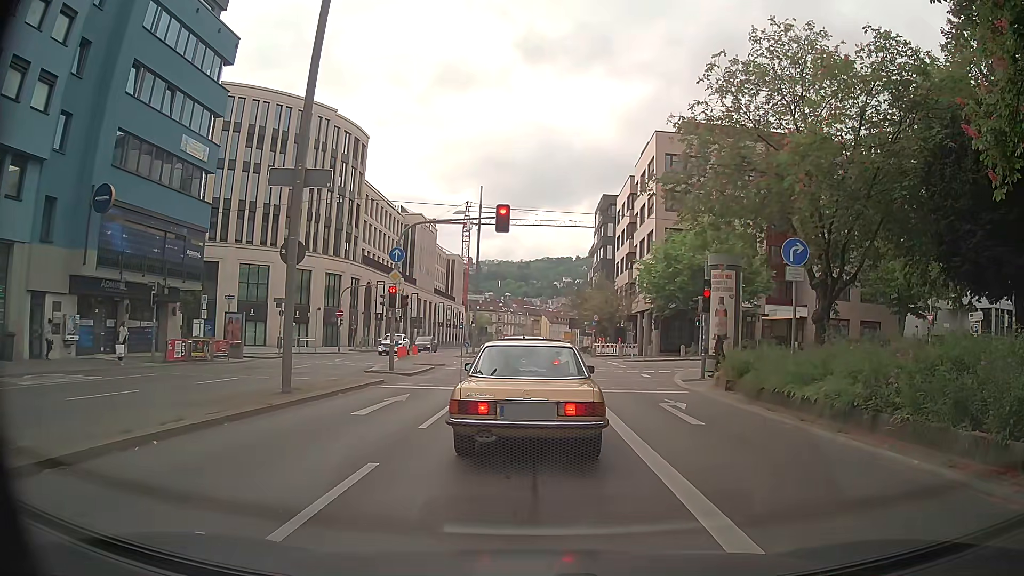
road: primary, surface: asphalt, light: Day
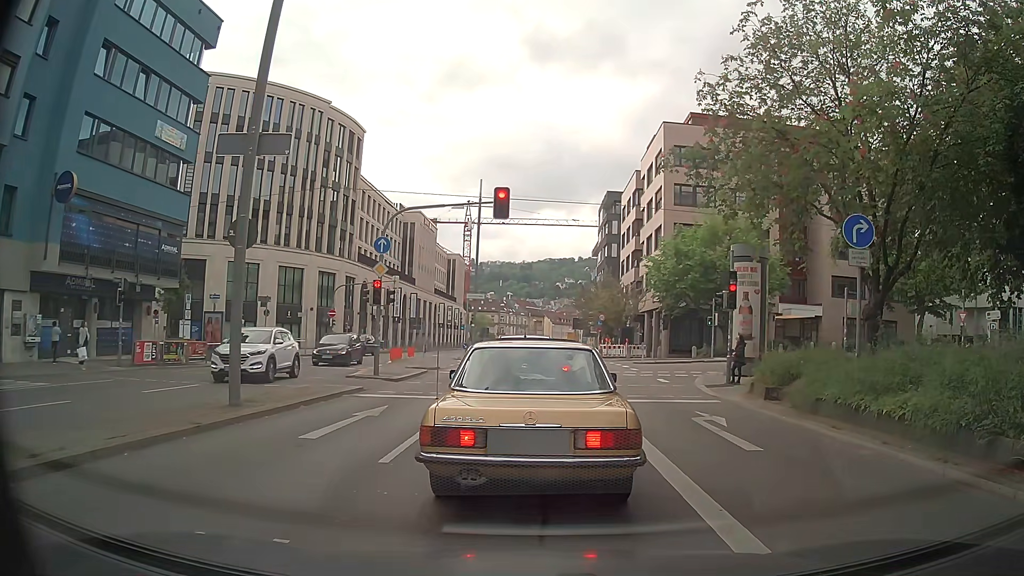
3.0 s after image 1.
(0.0, +2.9) m; 0°
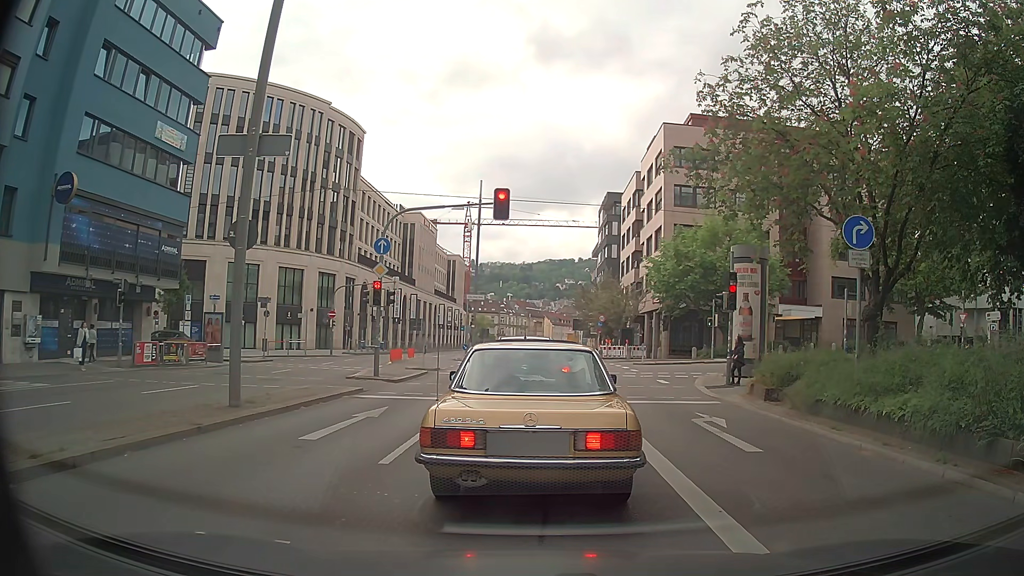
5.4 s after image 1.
(0.0, +0.1) m; 0°
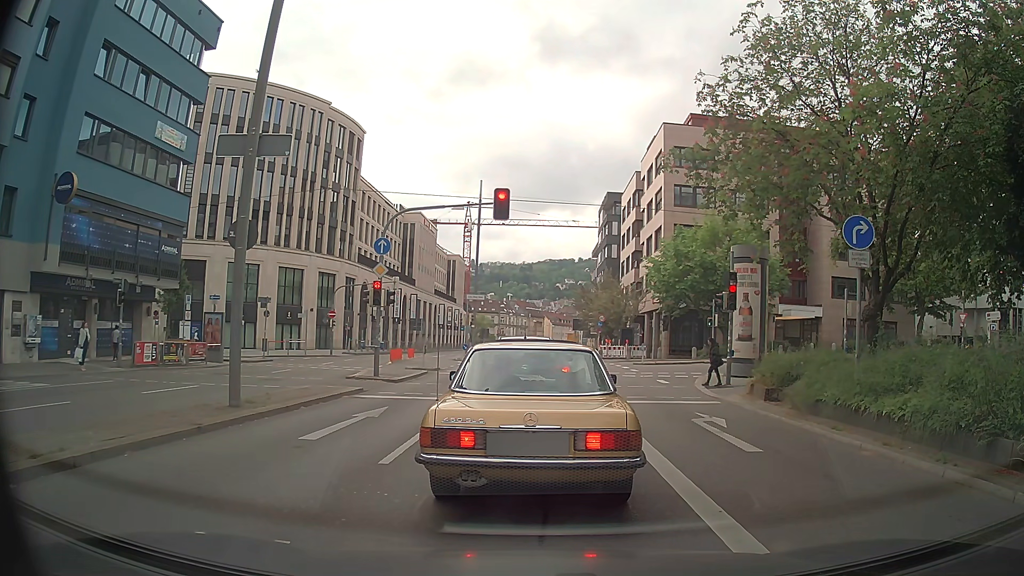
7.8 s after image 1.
(0.0, 0.0) m; 0°
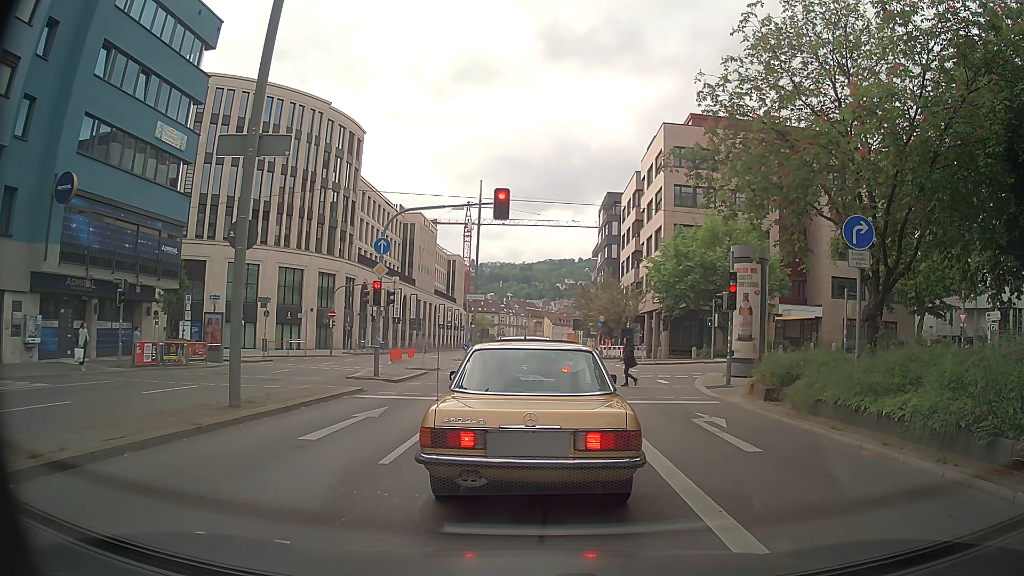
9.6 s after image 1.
(0.0, 0.0) m; 0°
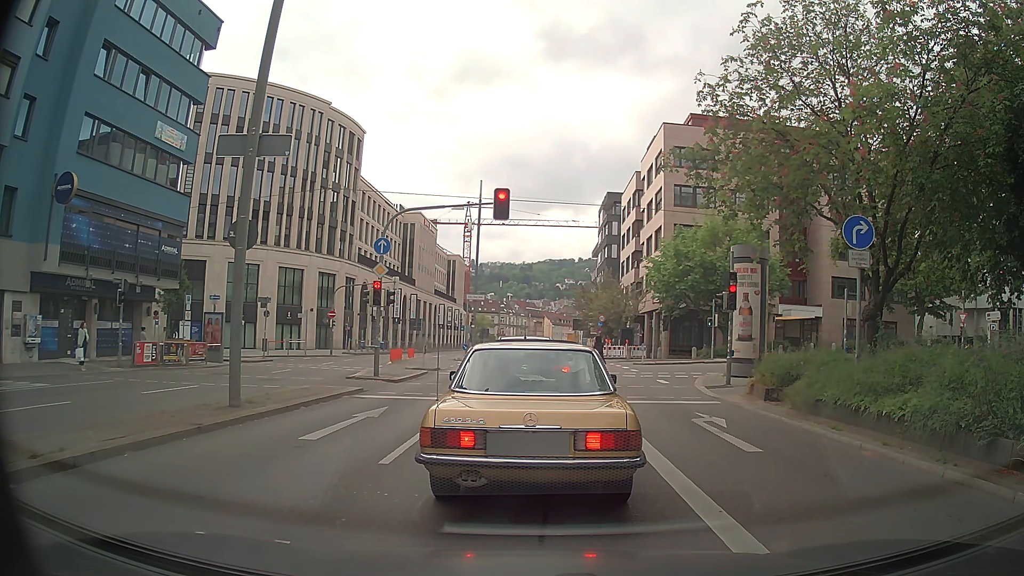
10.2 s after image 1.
(0.0, 0.0) m; 0°
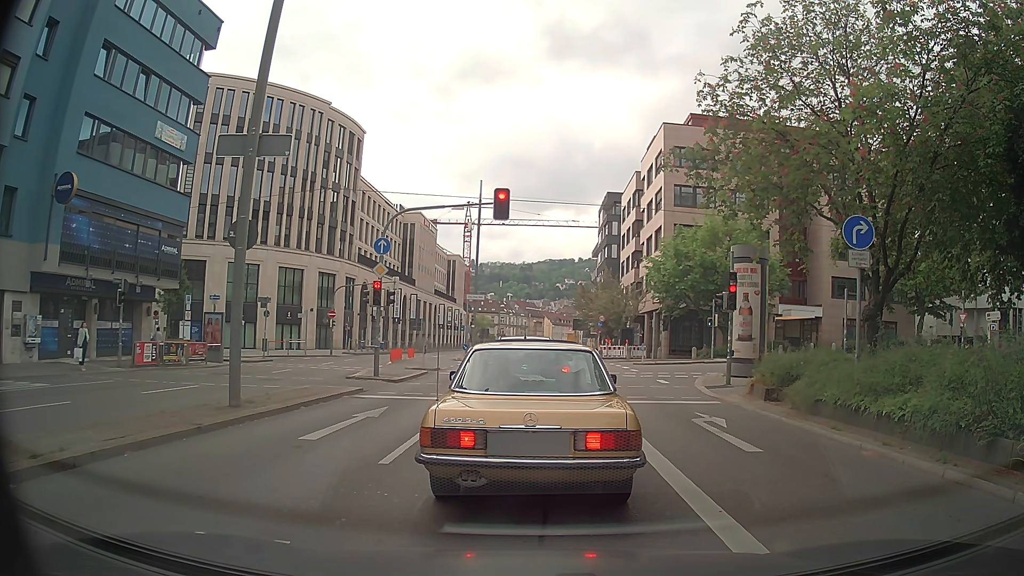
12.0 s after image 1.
(0.0, 0.0) m; 0°
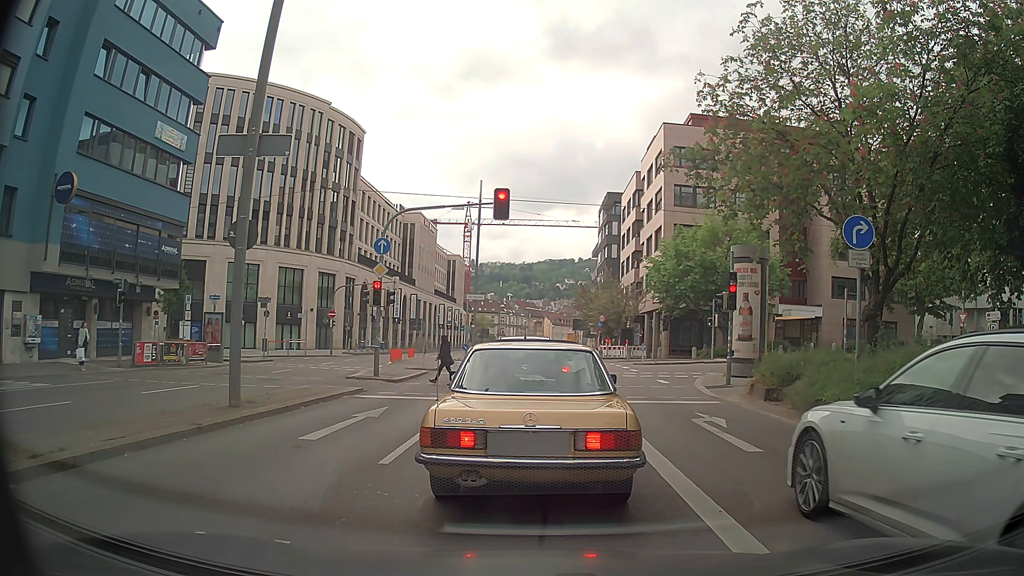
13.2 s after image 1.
(0.0, 0.0) m; 0°
